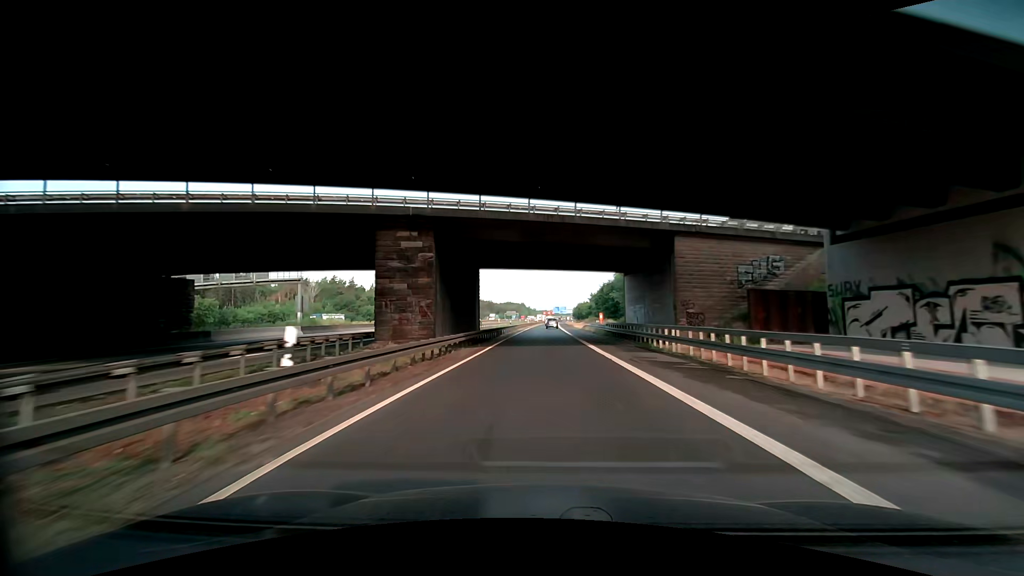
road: motorway_link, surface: asphalt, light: Day
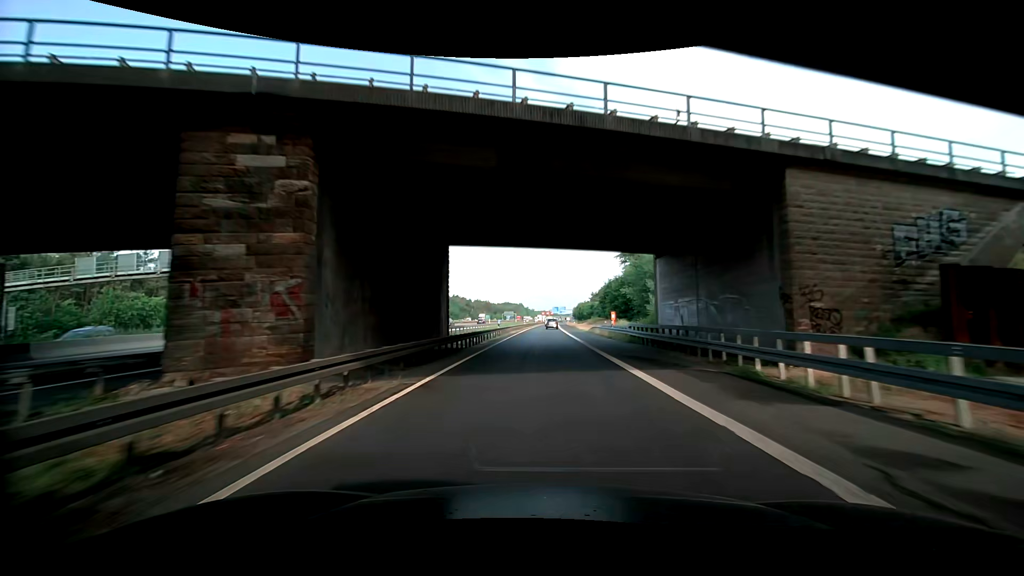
(0.0, +13.1) m; 0°
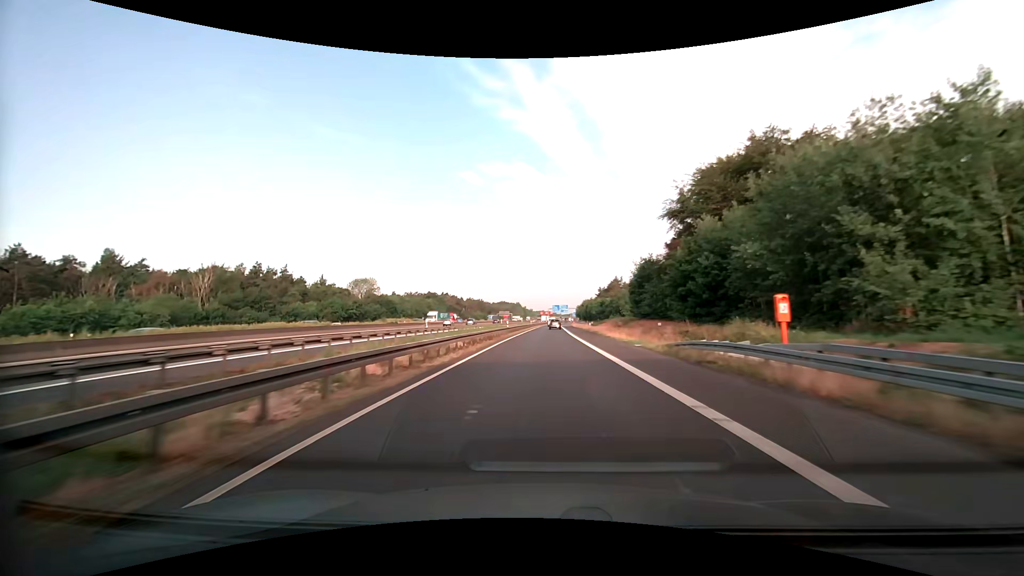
(+0.1, +39.0) m; 0°
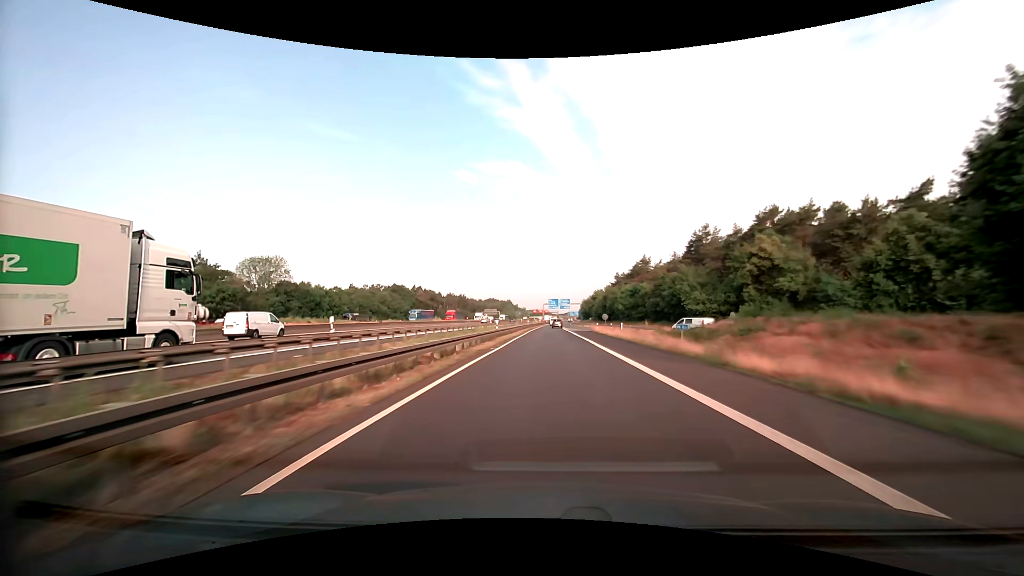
(+0.1, +65.0) m; 0°
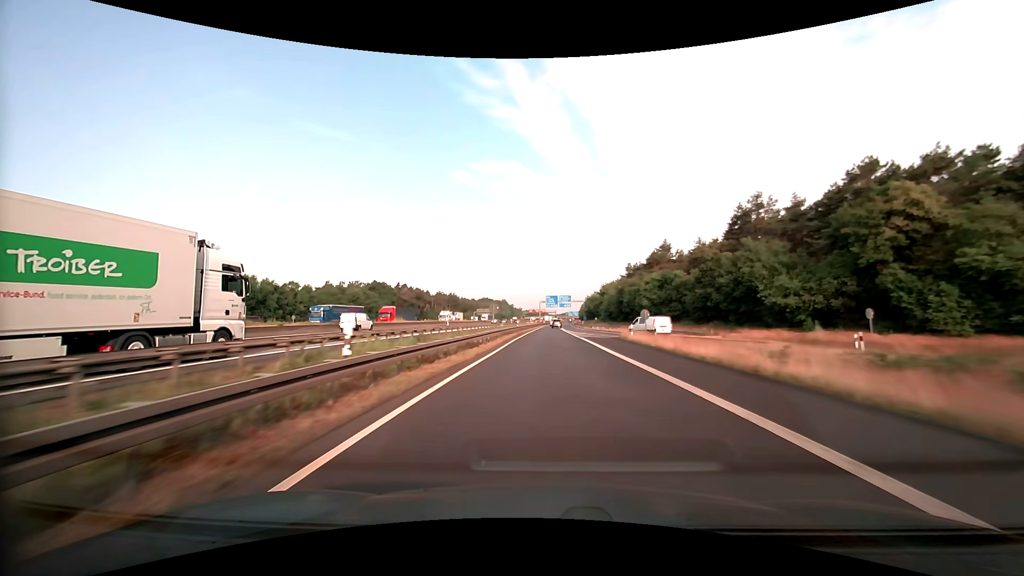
(0.0, +26.1) m; 0°
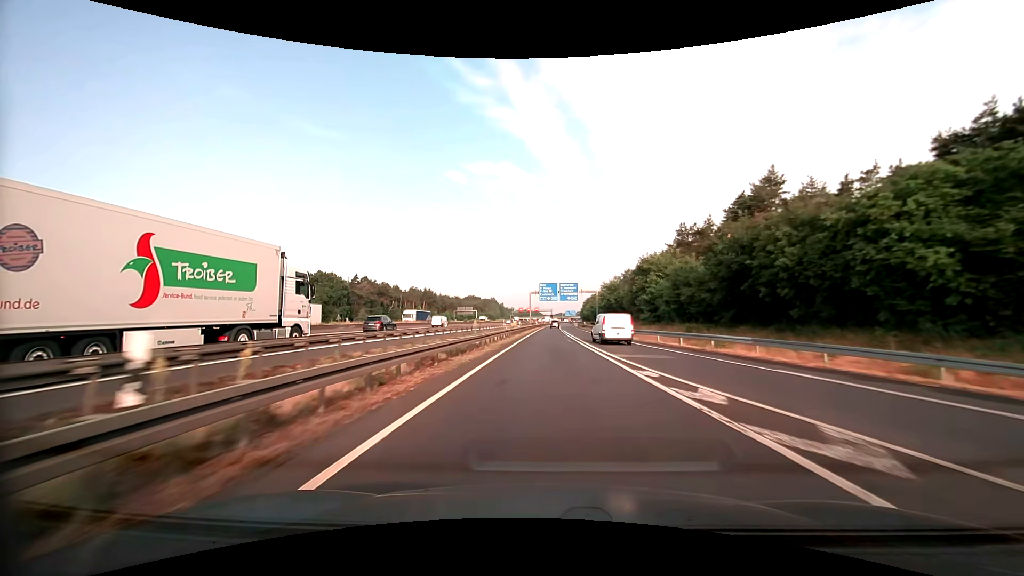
(+0.1, +52.6) m; +1°
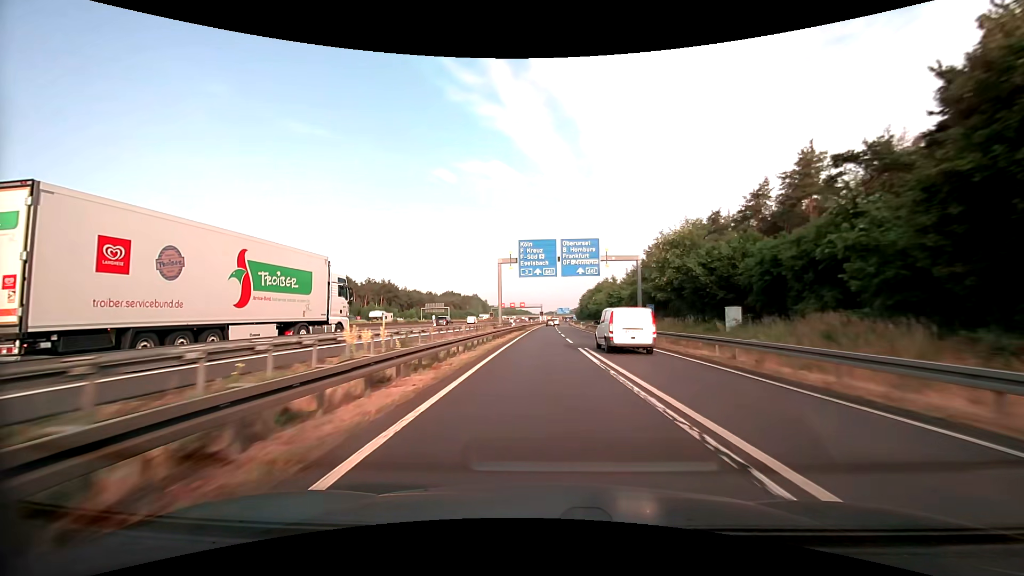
(+0.5, +52.4) m; +1°
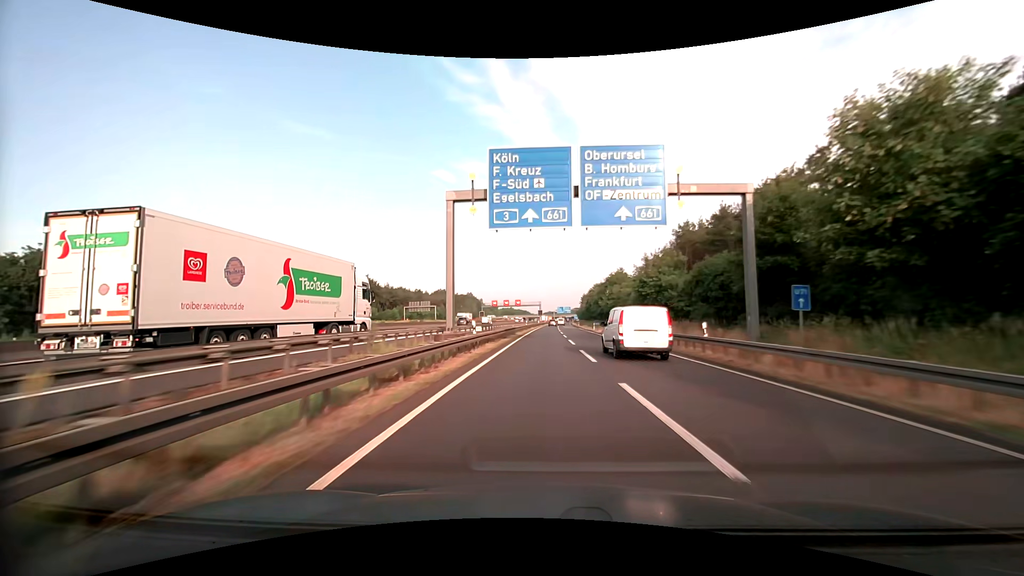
(+0.1, +25.7) m; 0°
(0, +10) (0, +20) (0, +30) (0, +40) (+1, +50) (+1, +60) (+1, +70) (+1, +80) (+2, +90) (+2, +100) m
